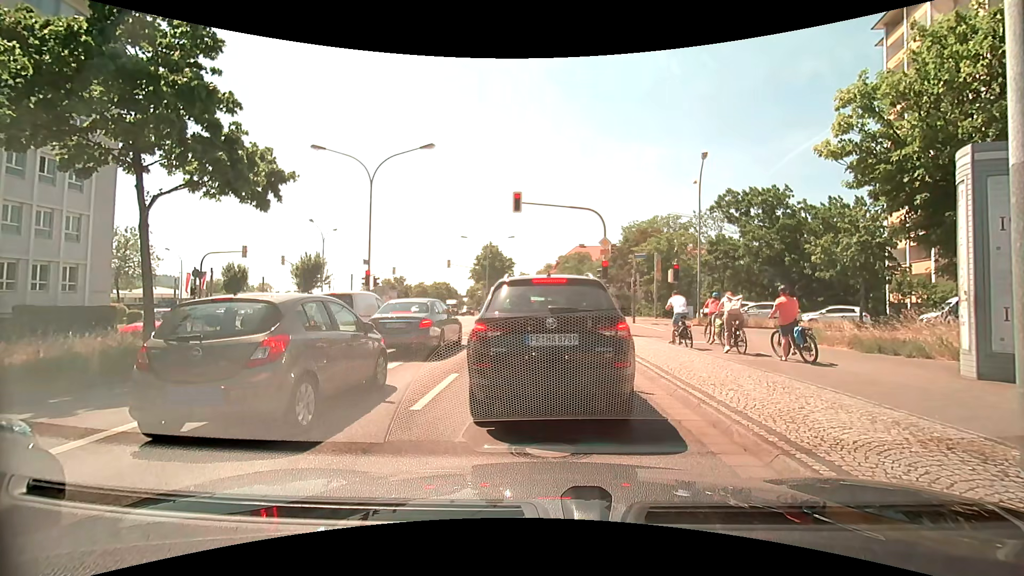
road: primary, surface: asphalt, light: Day
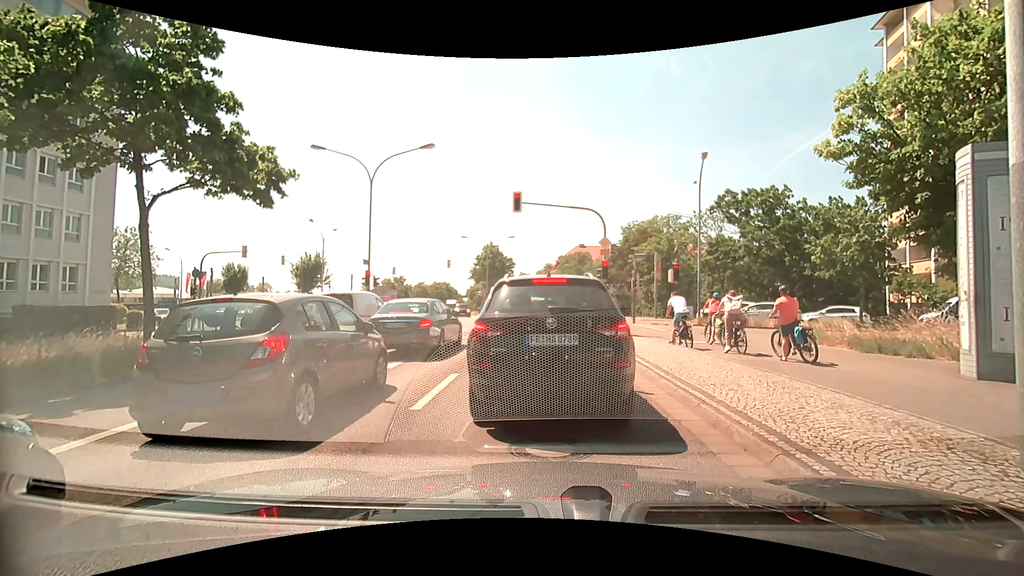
(0.0, 0.0) m; 0°
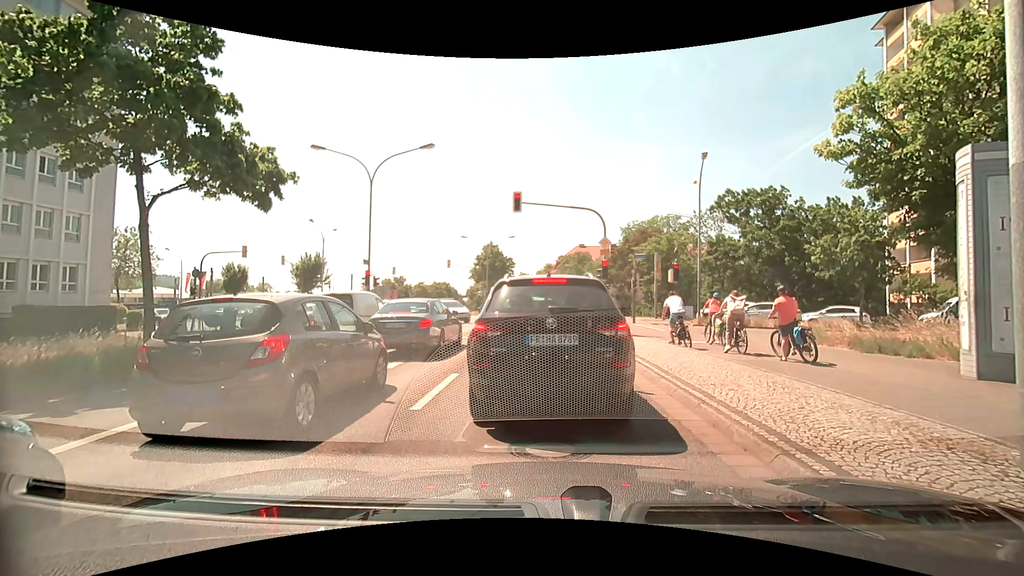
(0.0, 0.0) m; 0°
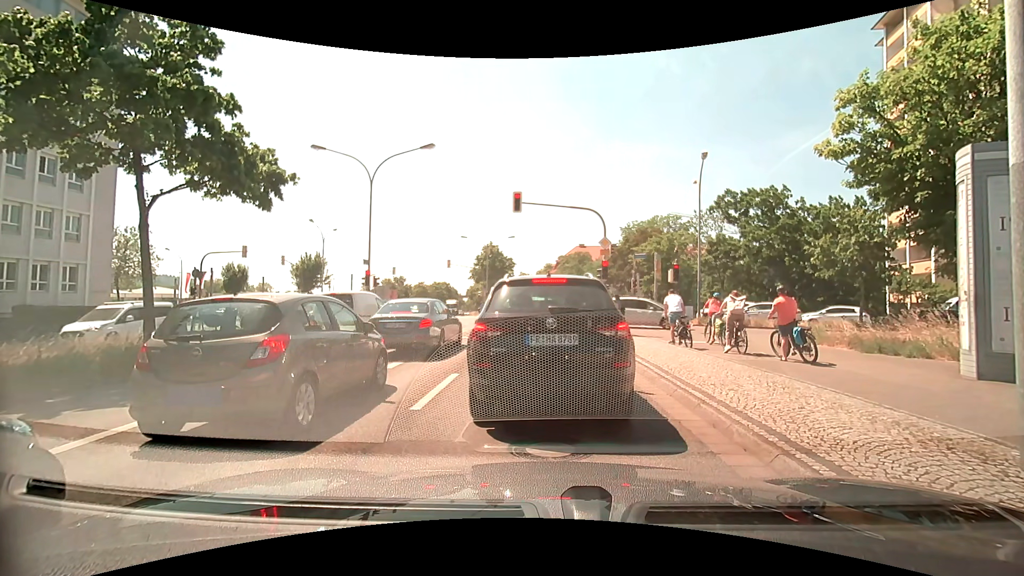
(0.0, 0.0) m; 0°
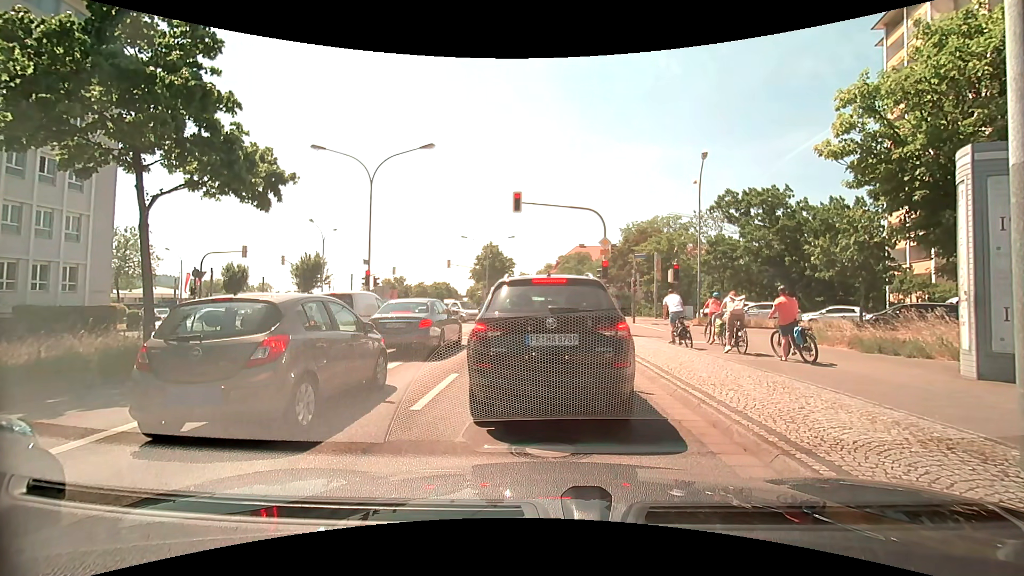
(0.0, 0.0) m; 0°
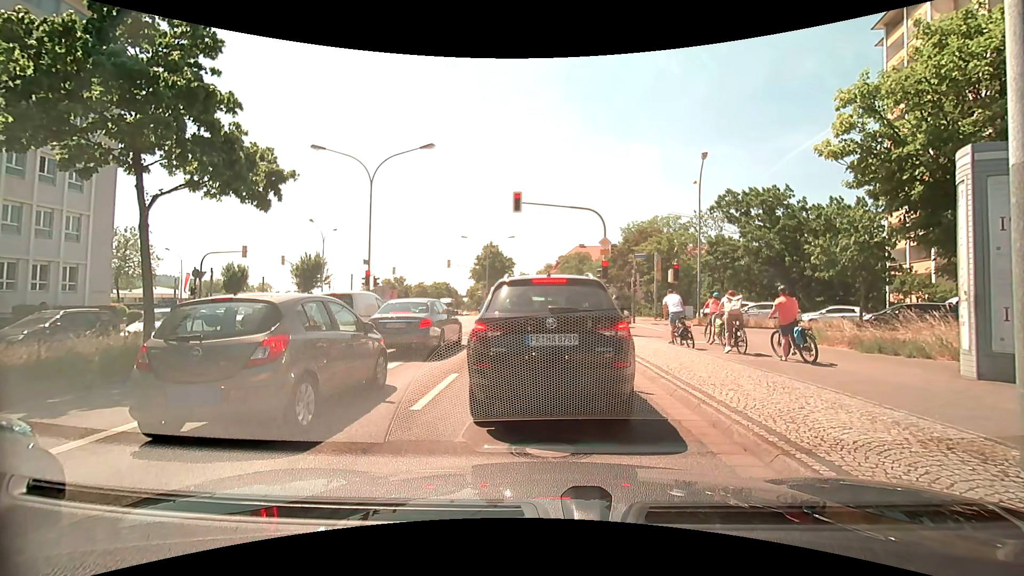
(0.0, 0.0) m; 0°
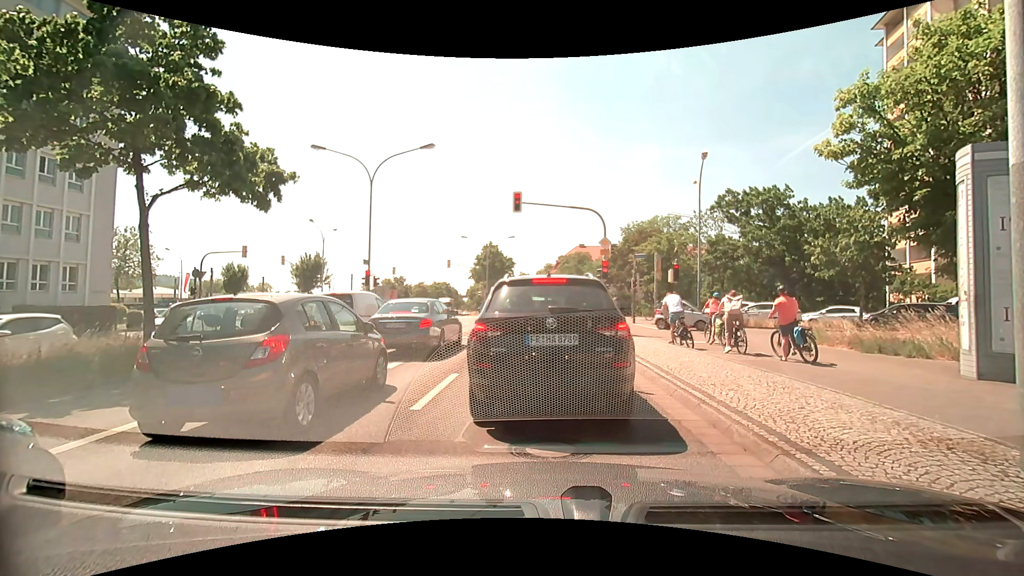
(0.0, 0.0) m; 0°
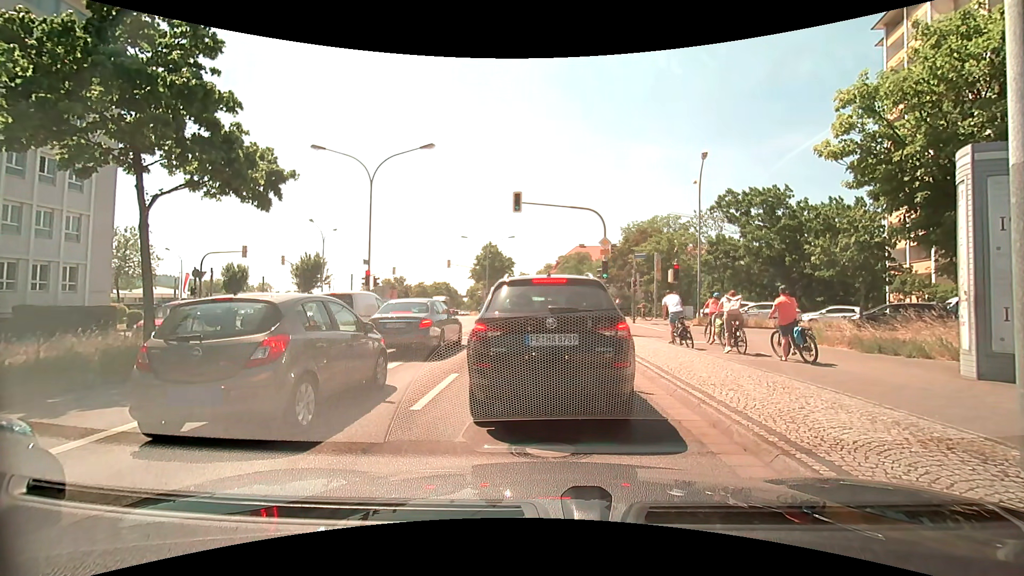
(0.0, 0.0) m; 0°
(-1, +10) (-1, +20) (-2, +30) (-3, +40) (-4, +50) (-5, +60) (-6, +70) (-8, +80) (-10, +89) (-12, +99) m
